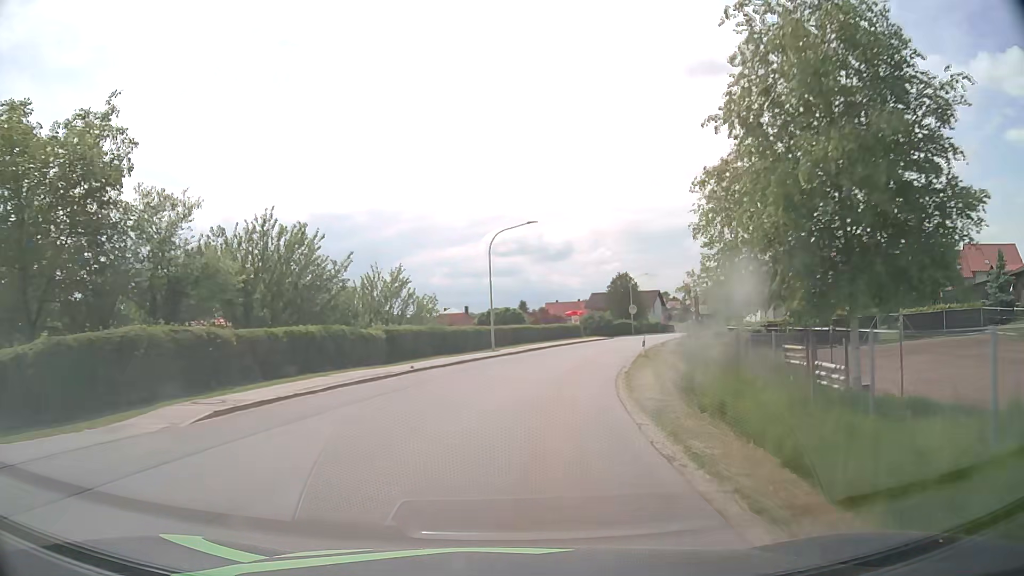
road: tertiary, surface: asphalt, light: Day
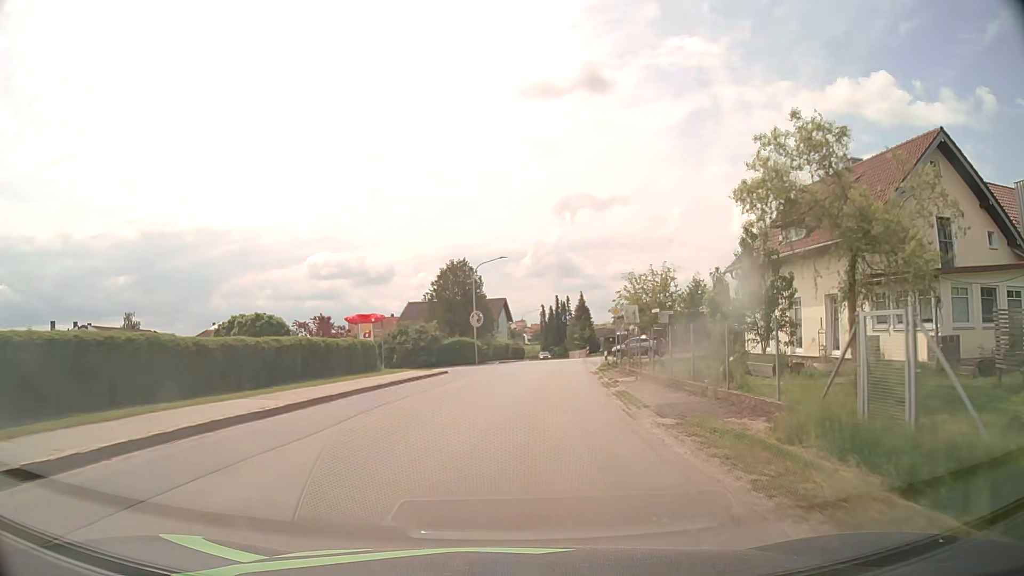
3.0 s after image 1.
(+5.3, +37.6) m; +16°
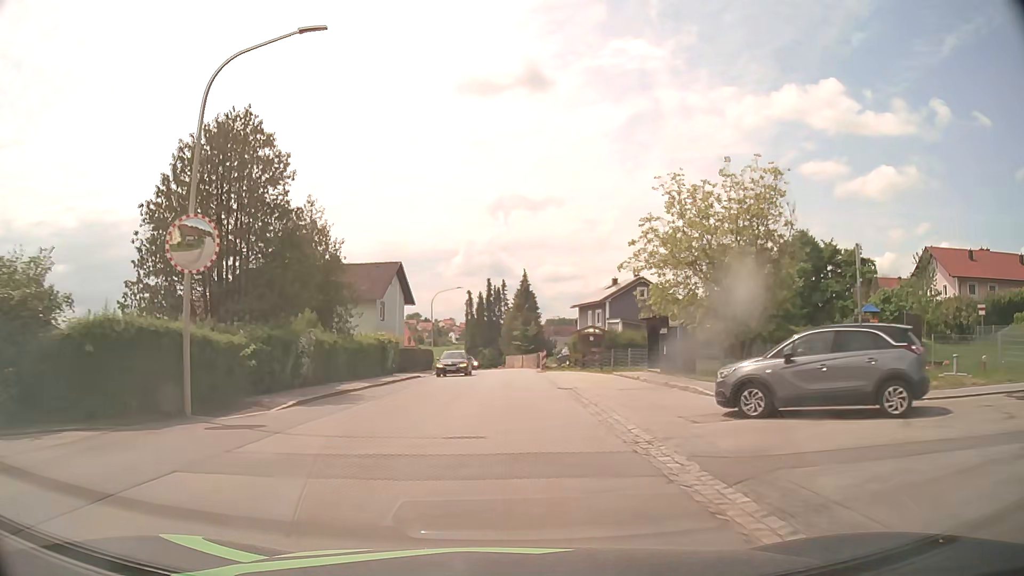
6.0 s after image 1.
(+2.6, +37.8) m; +6°
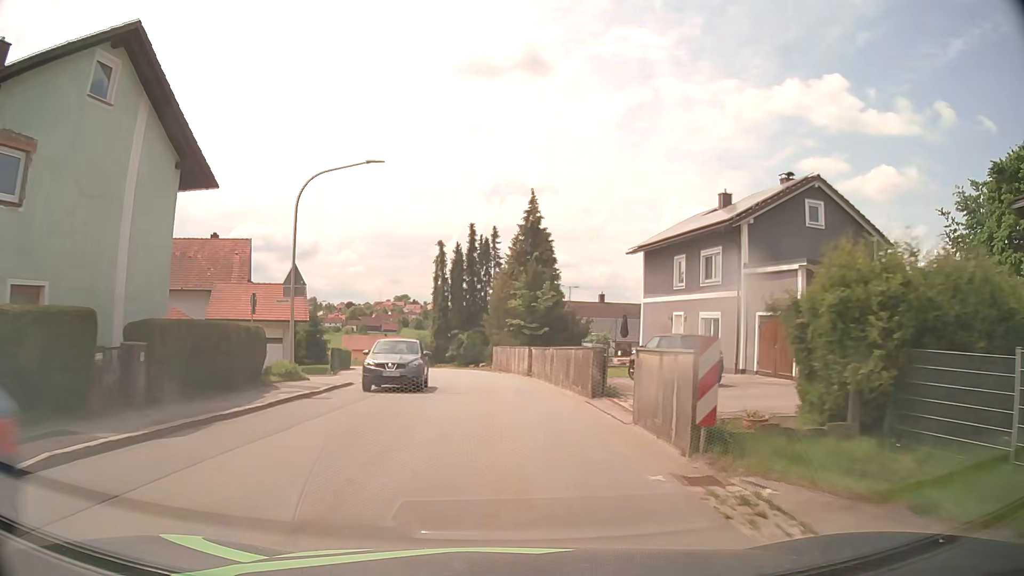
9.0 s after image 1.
(+0.4, +38.4) m; +1°
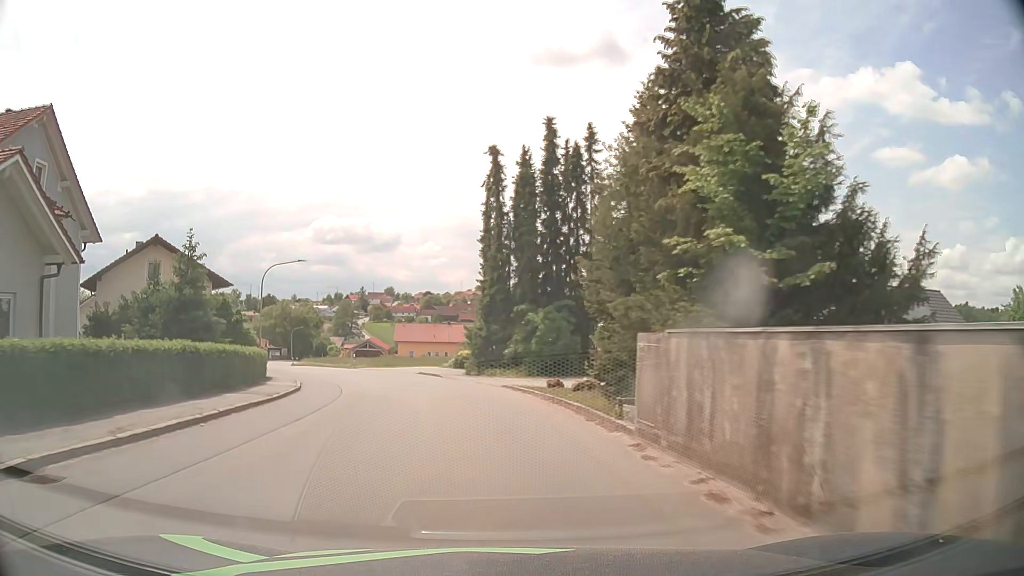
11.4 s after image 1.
(-1.2, +30.9) m; -7°
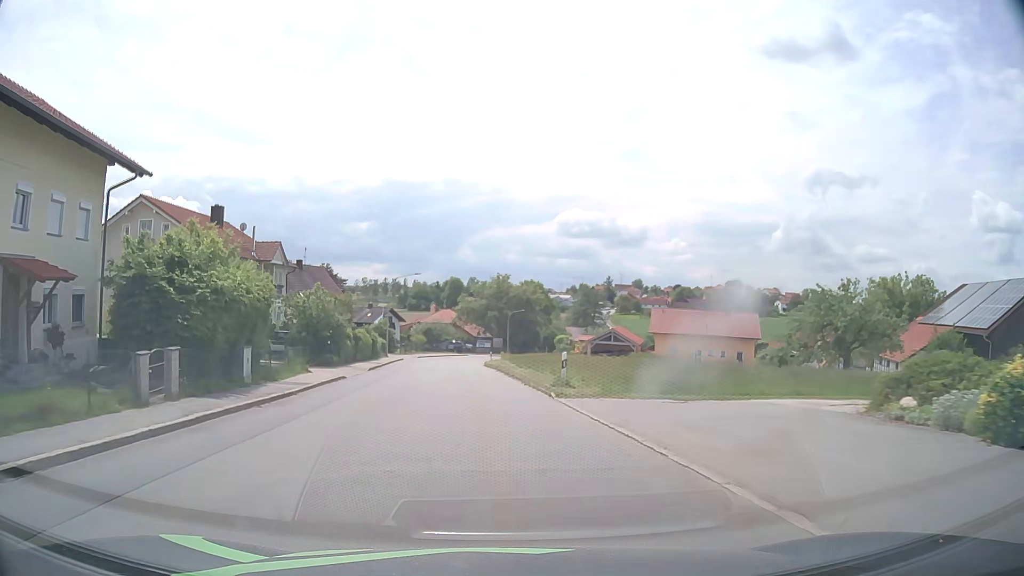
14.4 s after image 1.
(-7.1, +37.7) m; -21°
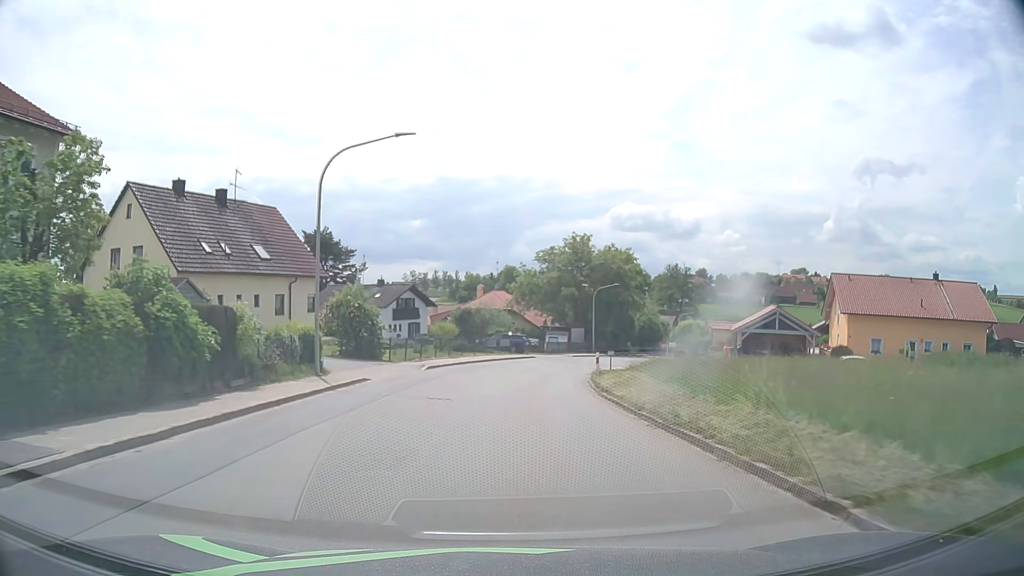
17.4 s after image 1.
(-2.7, +38.2) m; -5°
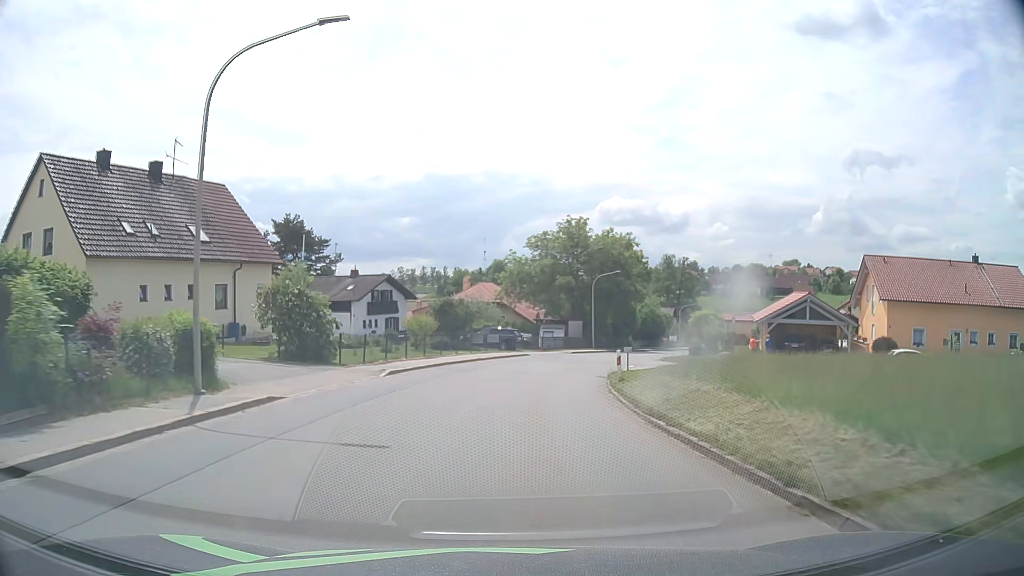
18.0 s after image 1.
(+0.1, +7.7) m; +1°
(0, +10) (+1, +20) (+2, +30) (+5, +40) (+8, +49) (+12, +58) (+17, +67) (+21, +76) (+26, +85) (+30, +94) m
